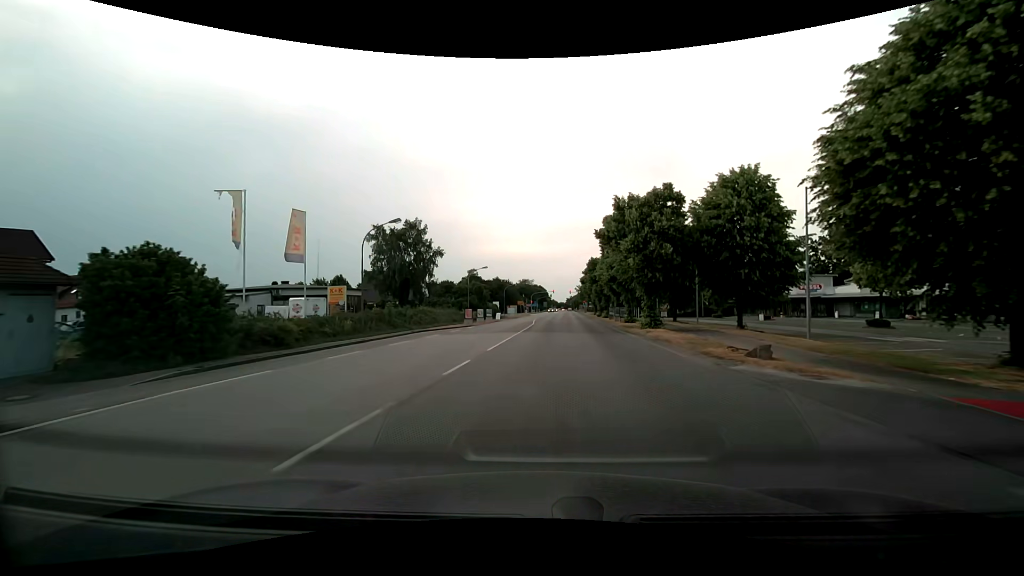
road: secondary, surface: asphalt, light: Day
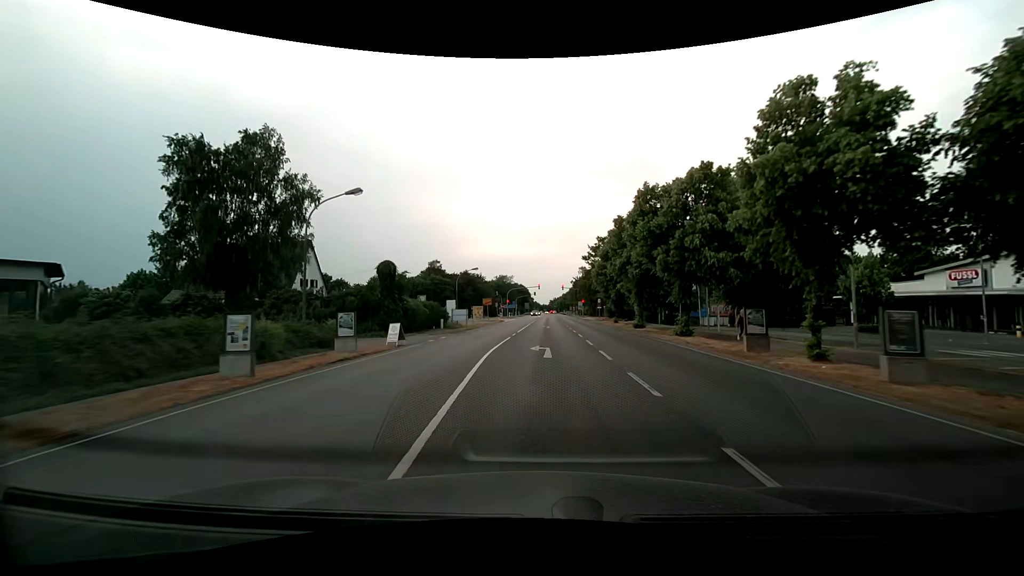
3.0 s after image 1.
(+0.4, +44.2) m; +2°
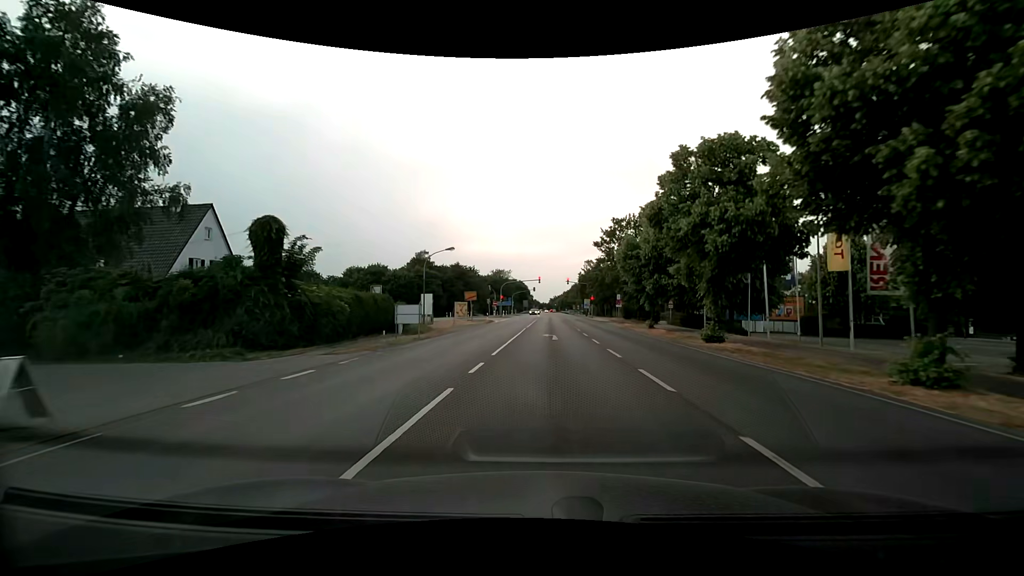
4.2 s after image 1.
(+0.1, +17.4) m; 0°
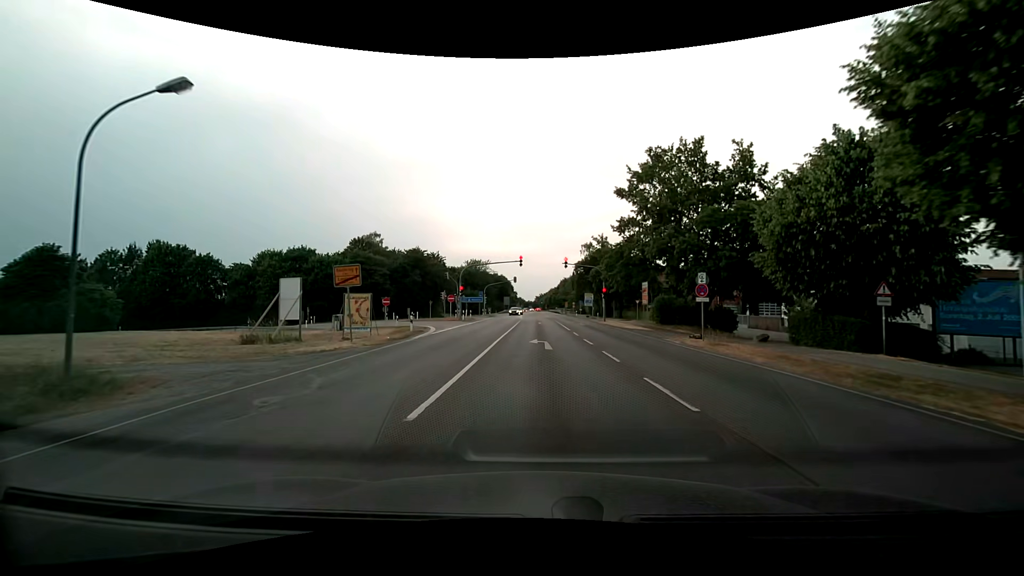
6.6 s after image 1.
(+0.5, +31.3) m; +2°
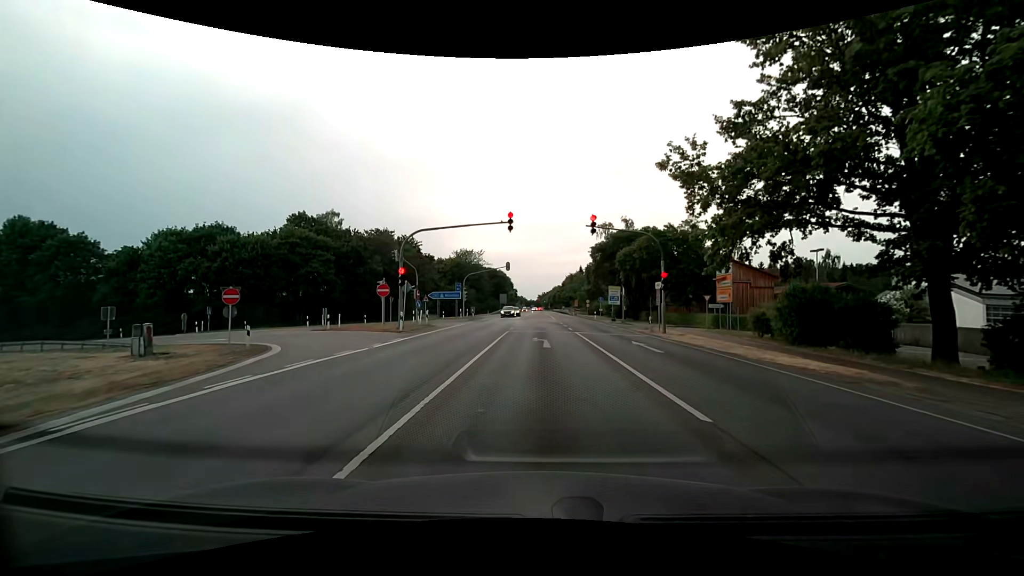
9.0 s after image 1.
(0.0, +24.1) m; 0°
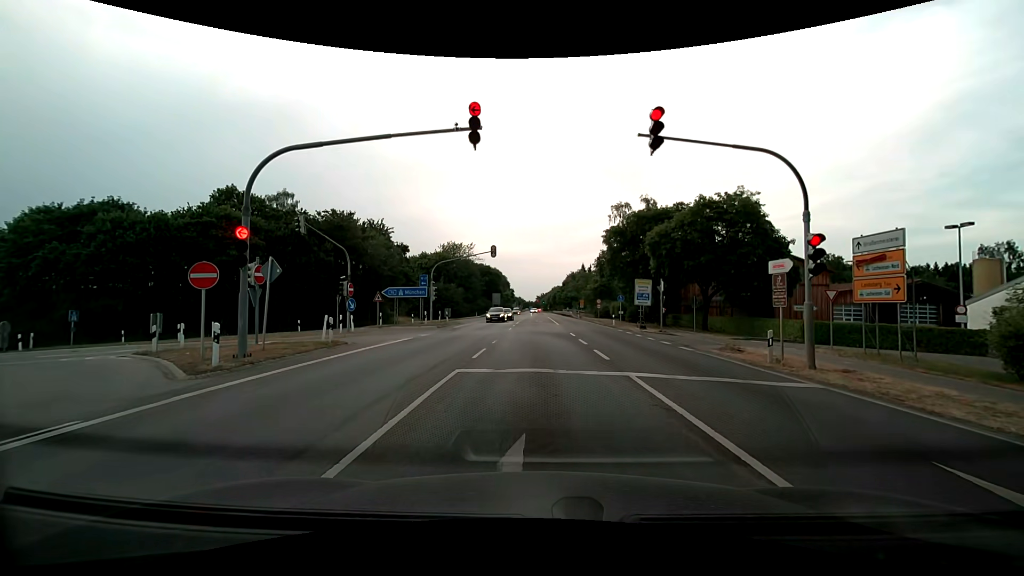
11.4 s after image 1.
(+0.1, +15.3) m; 0°
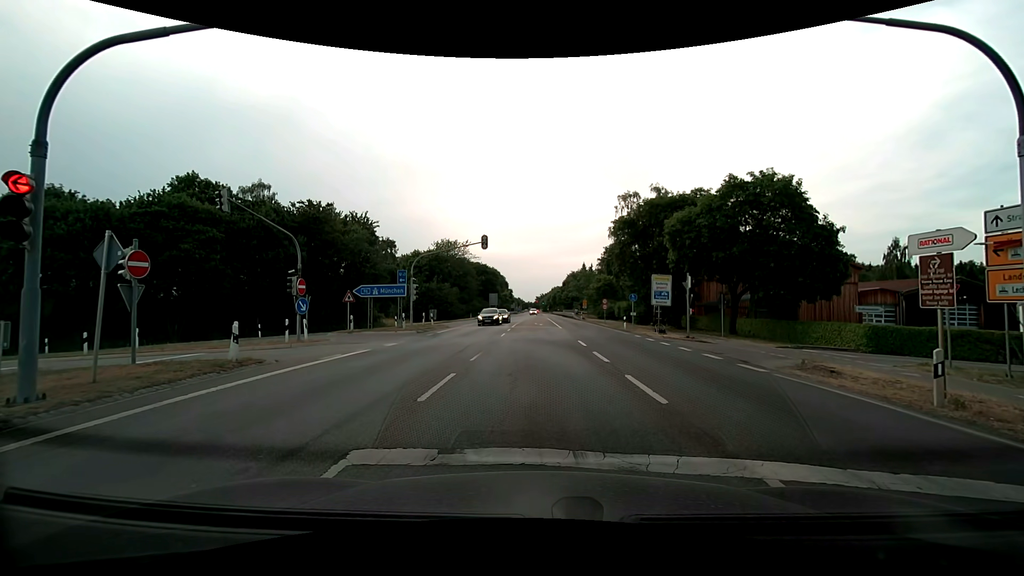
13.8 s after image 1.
(0.0, +5.6) m; -1°
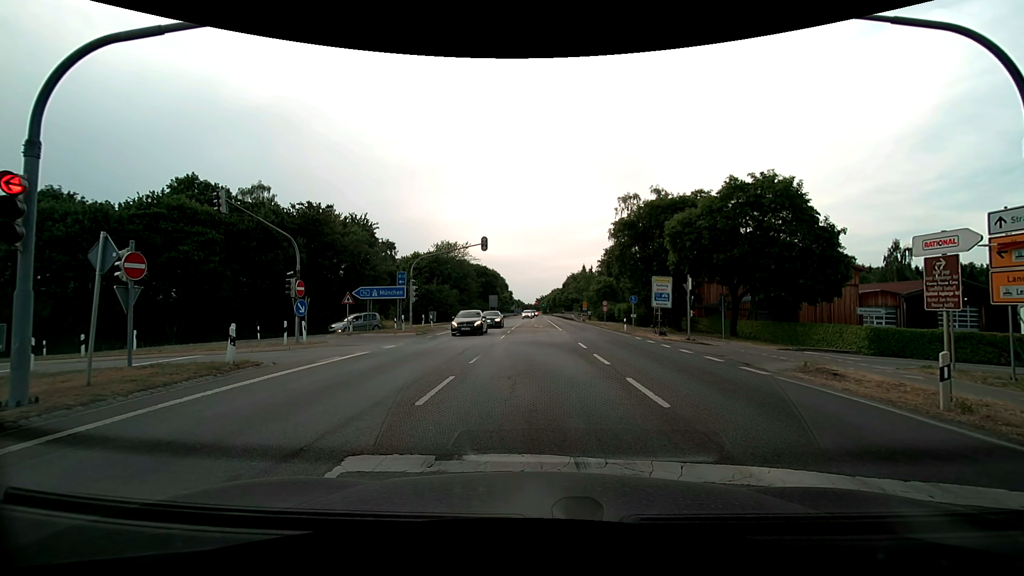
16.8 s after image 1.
(0.0, +0.2) m; 0°
(0, +10) (-1, +20) (-7, +28) (-16, +32) (-26, +31) (-36, +30) (-46, +30) (-56, +29) (-66, +29) (-76, +29) m
